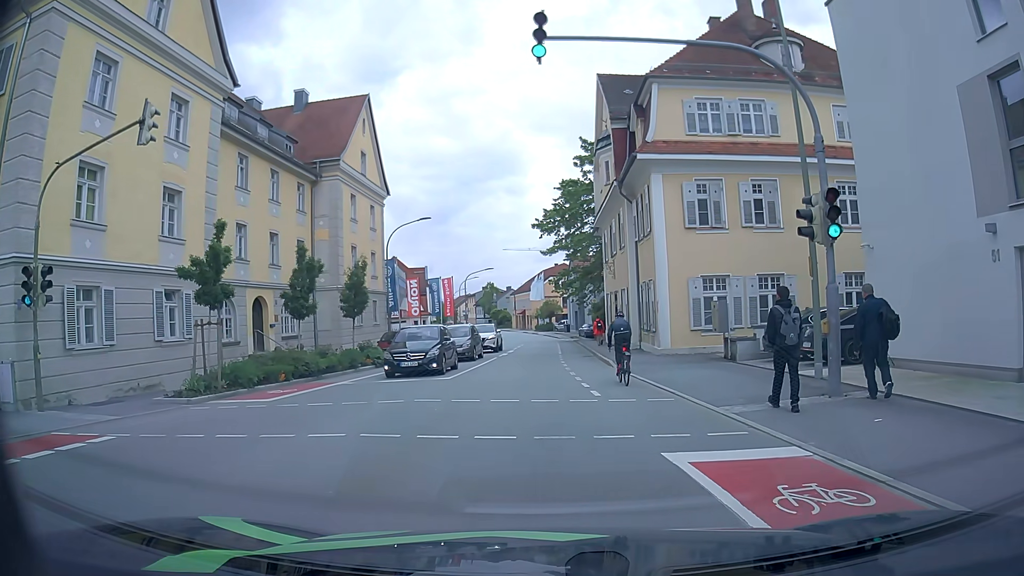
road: tertiary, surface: asphalt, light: Day
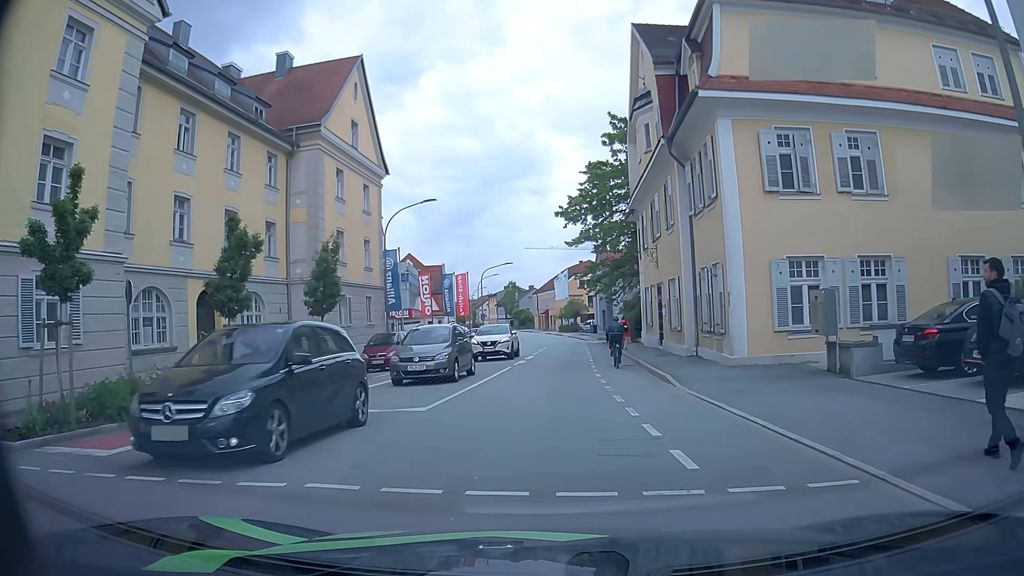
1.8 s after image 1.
(0.0, +7.1) m; -2°
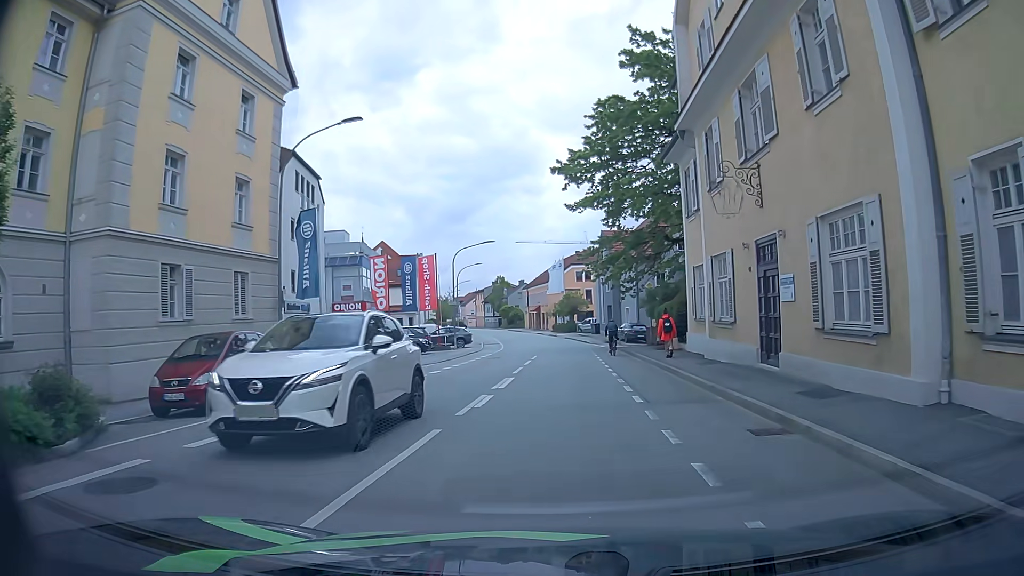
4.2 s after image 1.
(0.0, +15.4) m; 0°
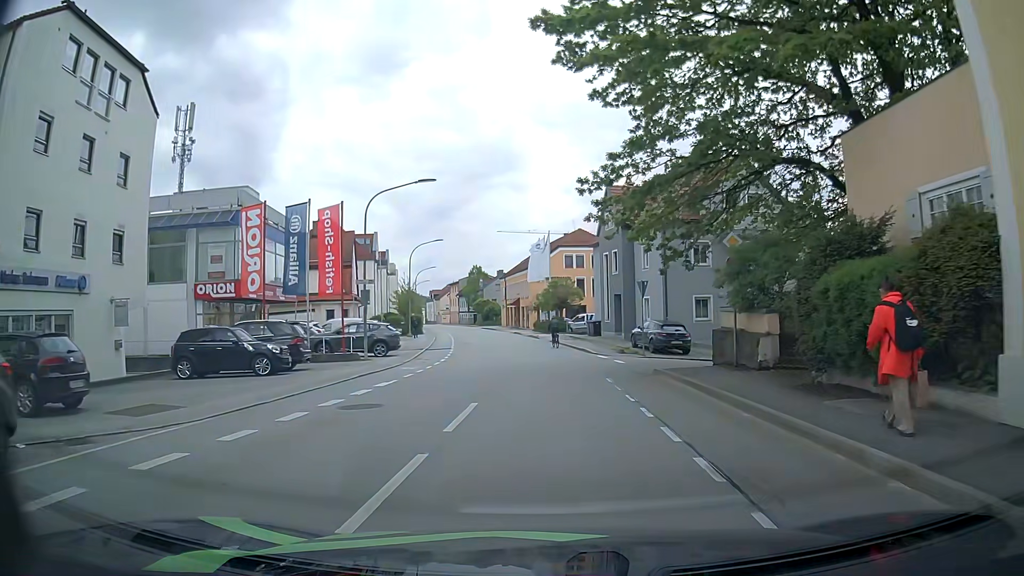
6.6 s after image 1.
(+0.8, +20.1) m; +3°
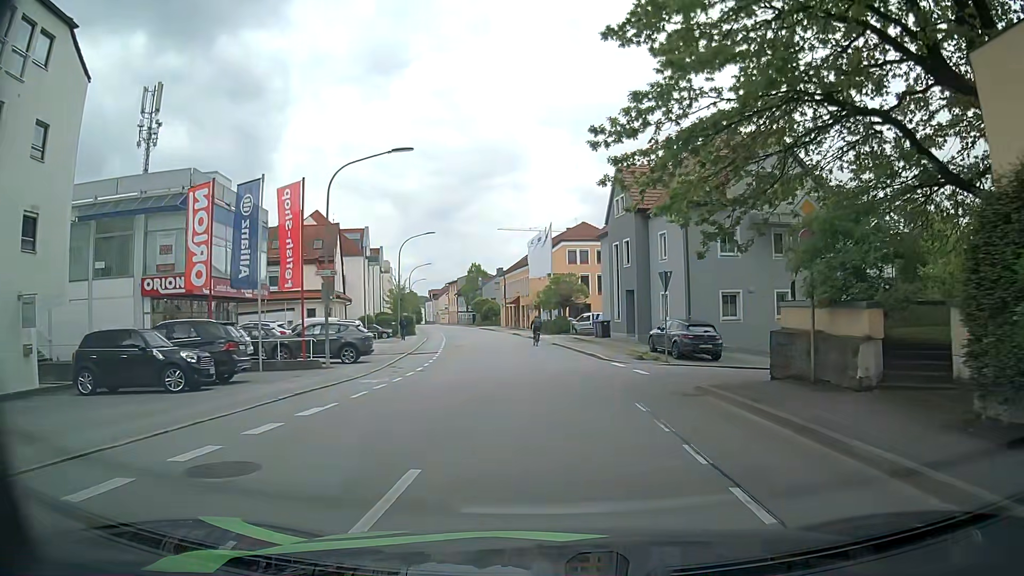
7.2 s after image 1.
(-0.1, +5.4) m; -2°
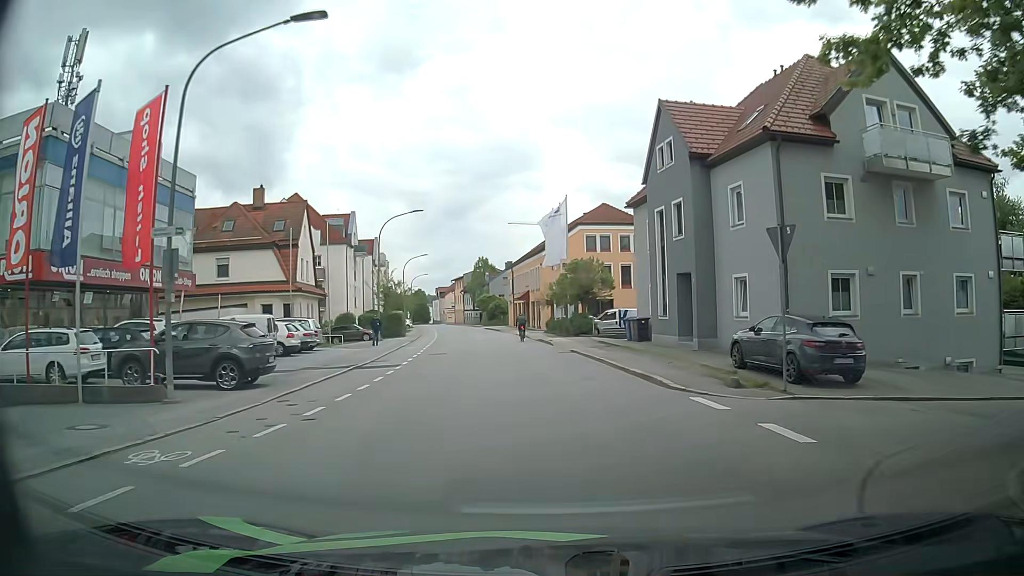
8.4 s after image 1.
(0.0, +11.3) m; -1°
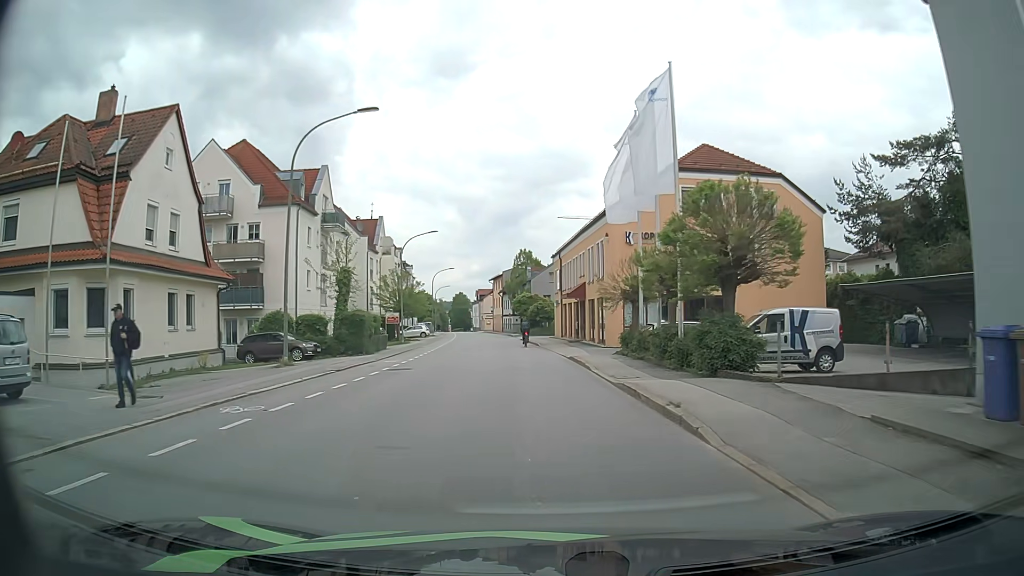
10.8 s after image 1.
(-0.6, +24.4) m; -4°
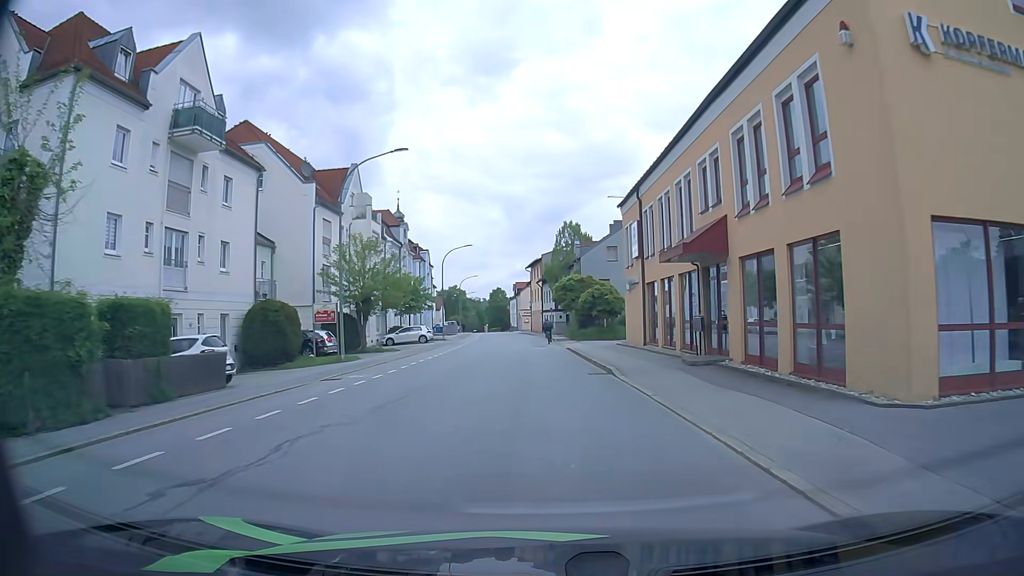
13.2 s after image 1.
(-0.8, +25.4) m; -3°
(0, +10) (0, +20) (-1, +30) (-1, +40) (-2, +50) (-2, +60) (-3, +70) (-4, +80) (-5, +90) (-6, +100) m
